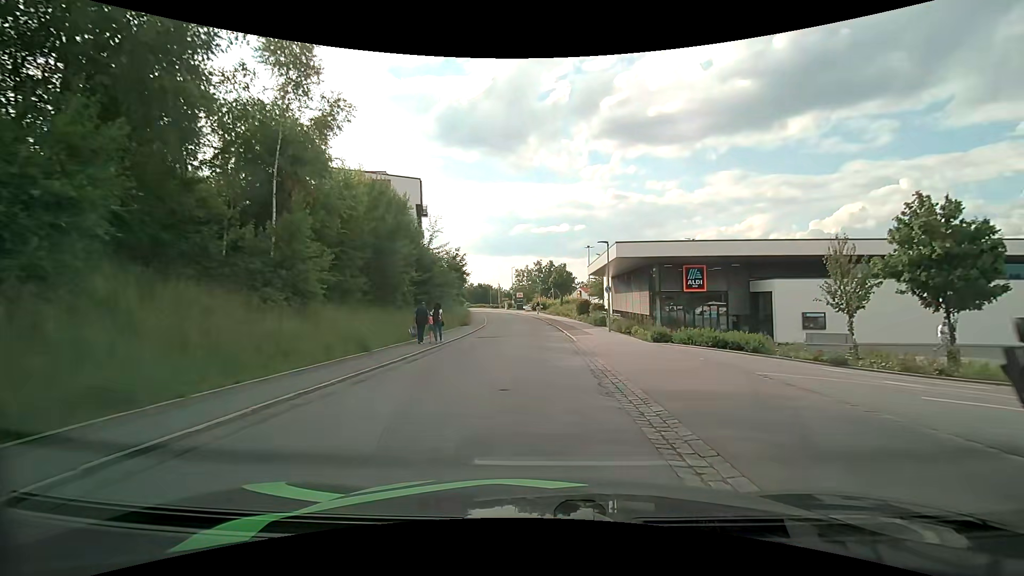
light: Day
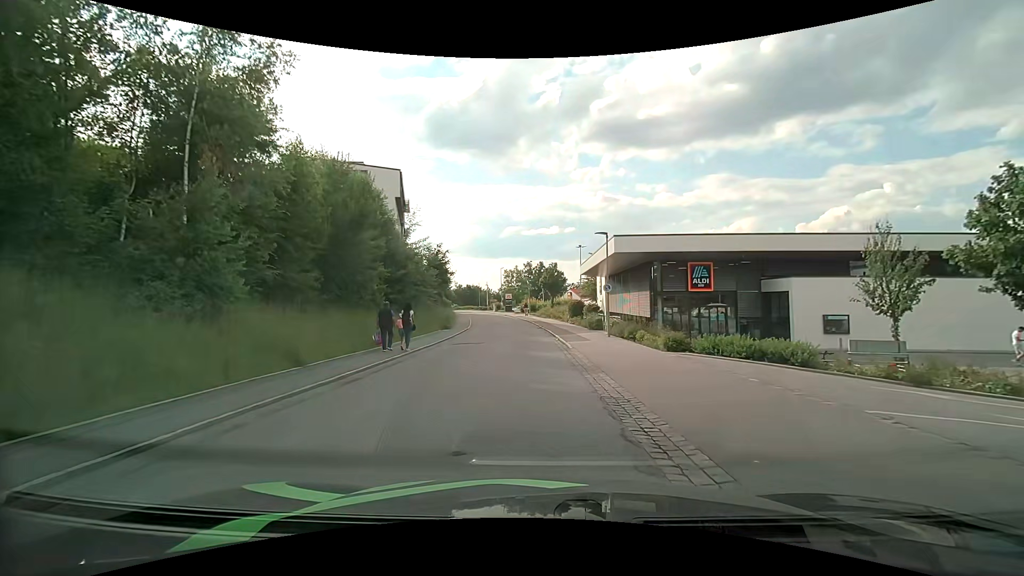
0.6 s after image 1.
(+0.1, +3.8) m; +2°
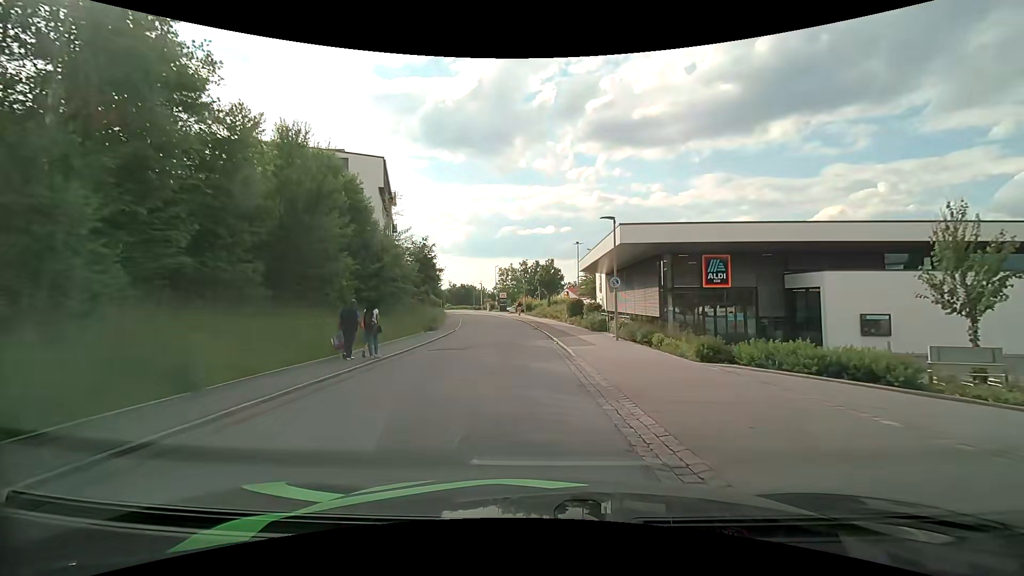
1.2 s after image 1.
(0.0, +3.7) m; +1°
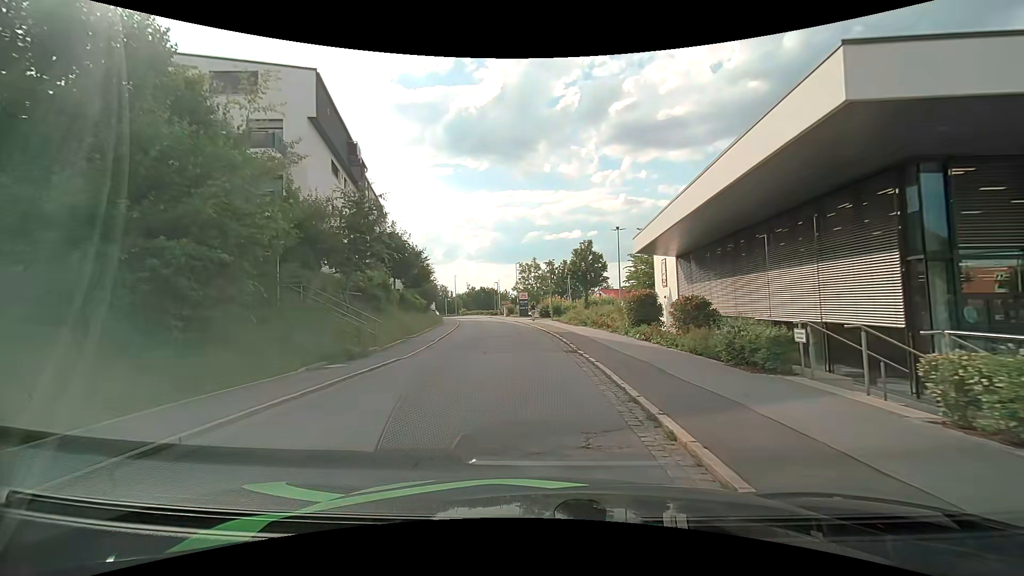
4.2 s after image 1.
(-0.5, +17.8) m; -4°
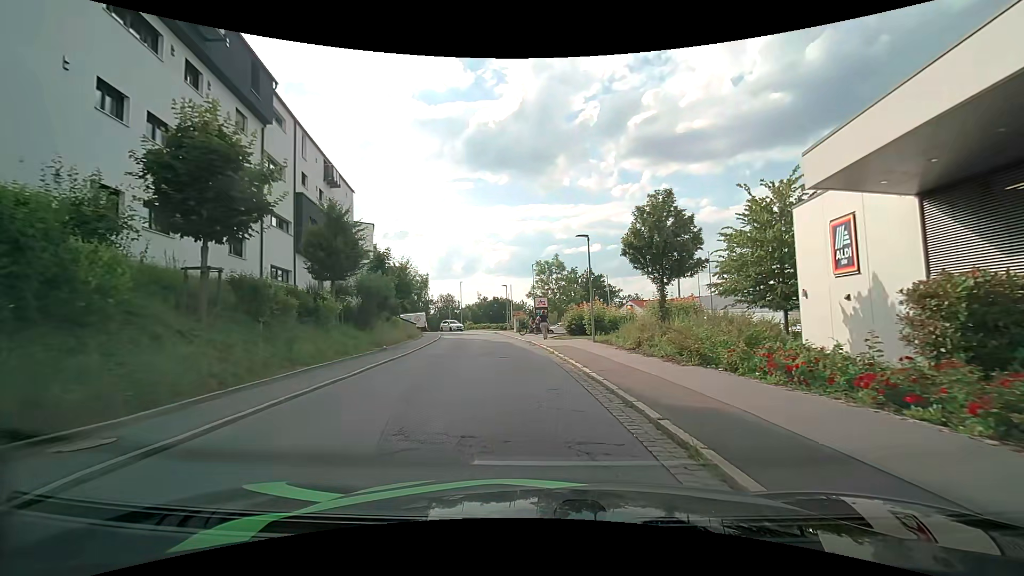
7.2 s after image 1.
(-0.4, +19.5) m; -2°
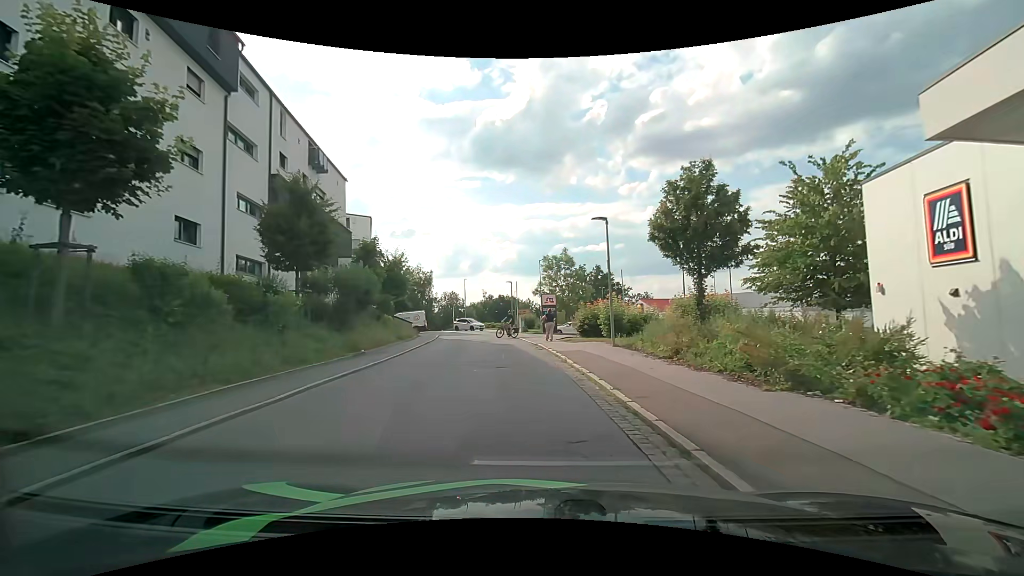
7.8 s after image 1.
(-0.1, +3.9) m; -1°
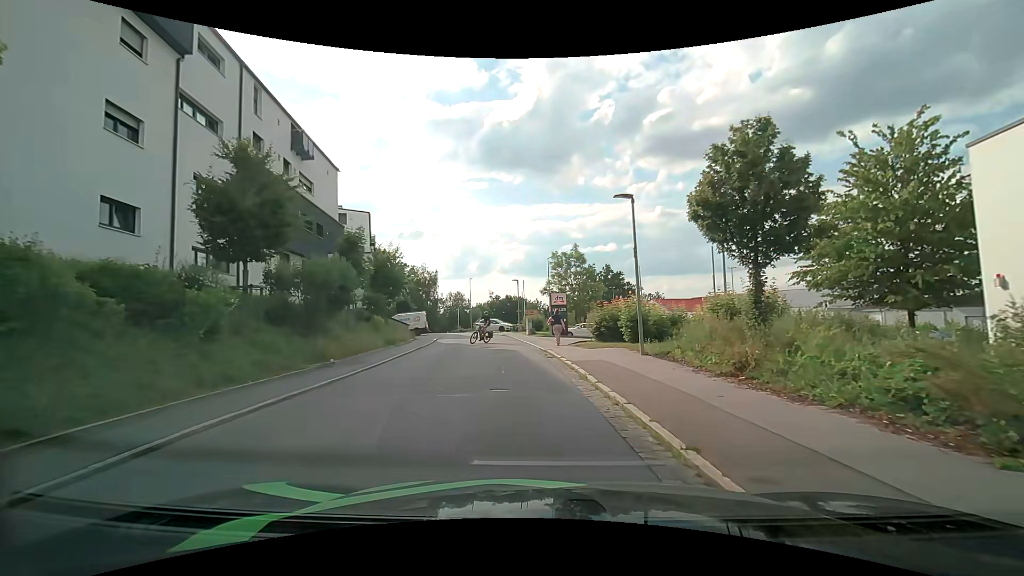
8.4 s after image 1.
(0.0, +3.7) m; -2°
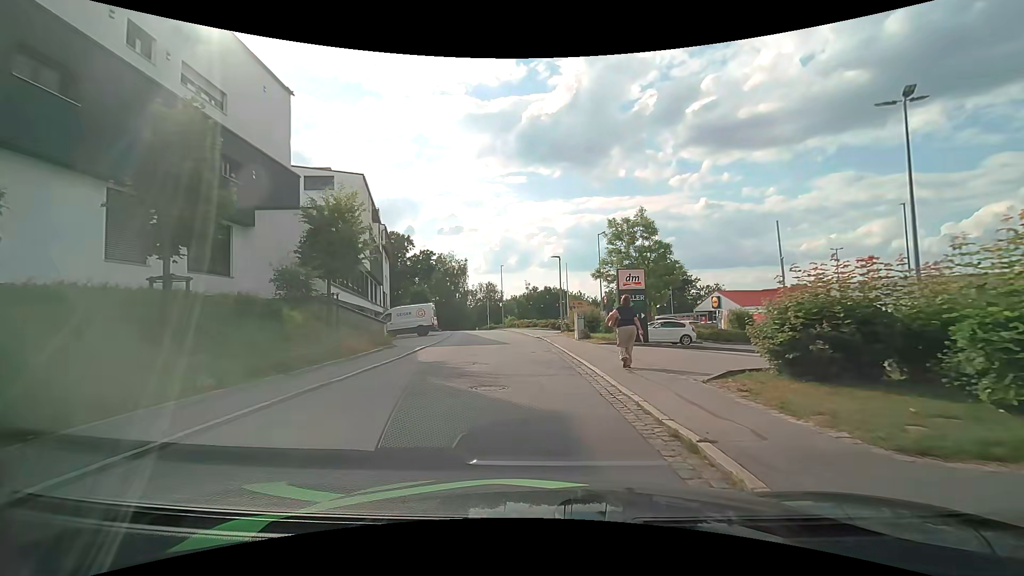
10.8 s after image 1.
(-0.4, +14.8) m; -4°
